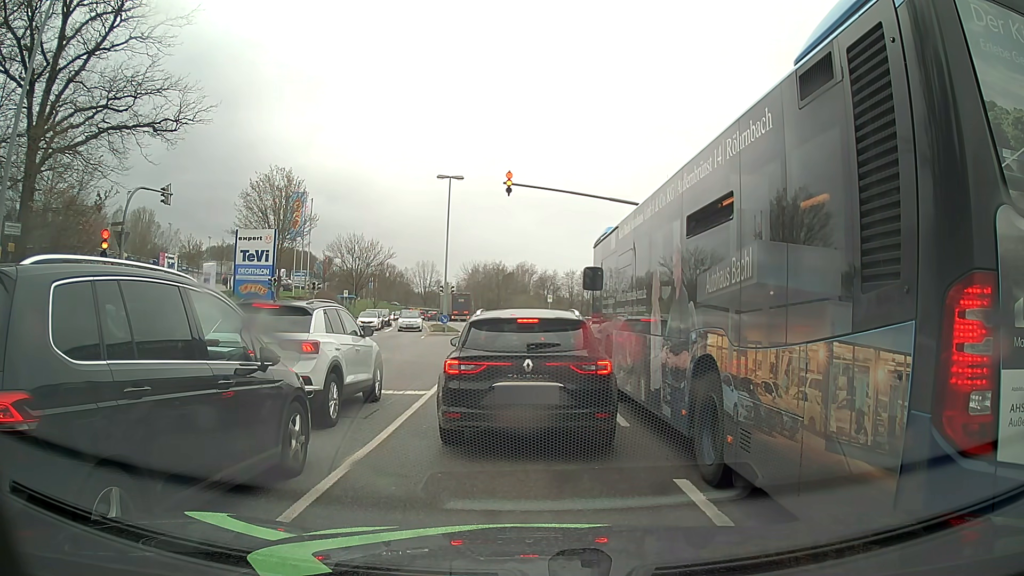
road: tertiary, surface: asphalt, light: Day
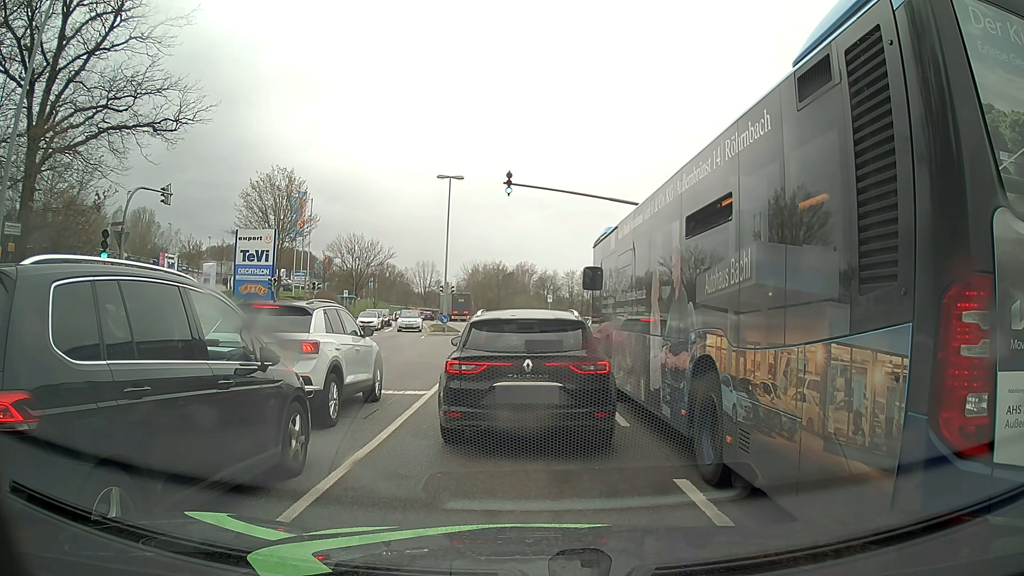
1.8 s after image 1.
(0.0, 0.0) m; 0°
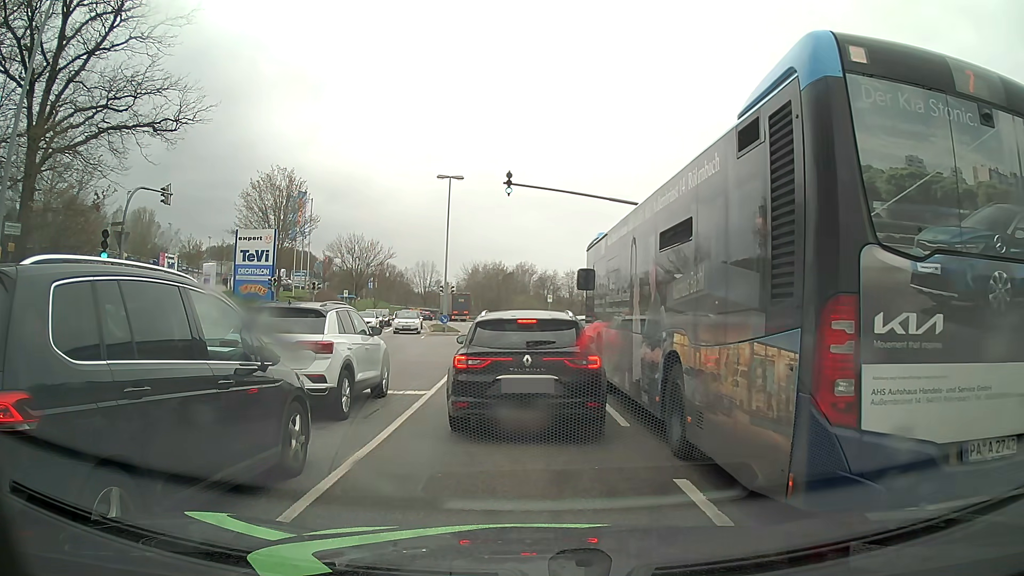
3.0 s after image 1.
(0.0, 0.0) m; 0°
